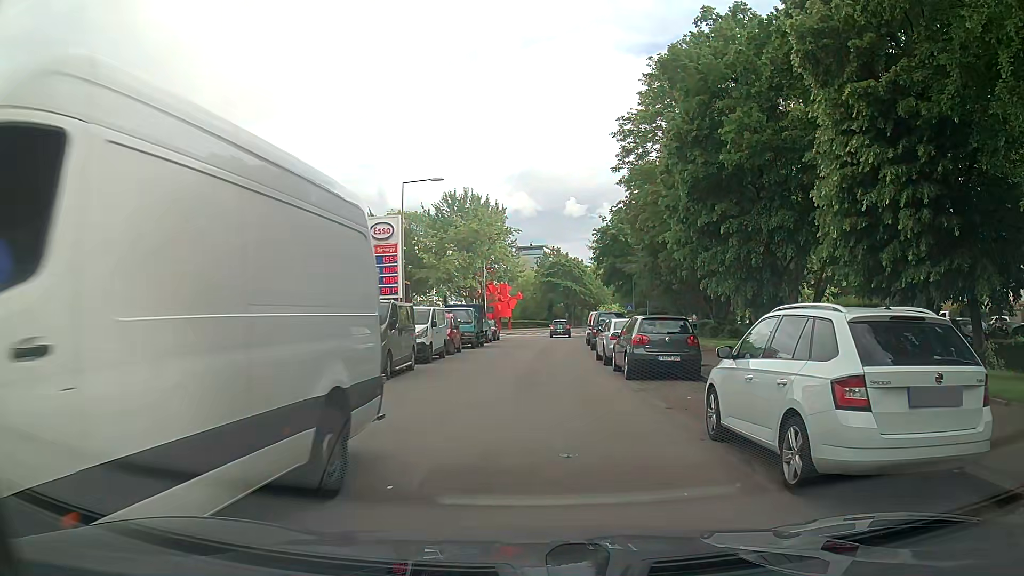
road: residential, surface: asphalt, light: Day
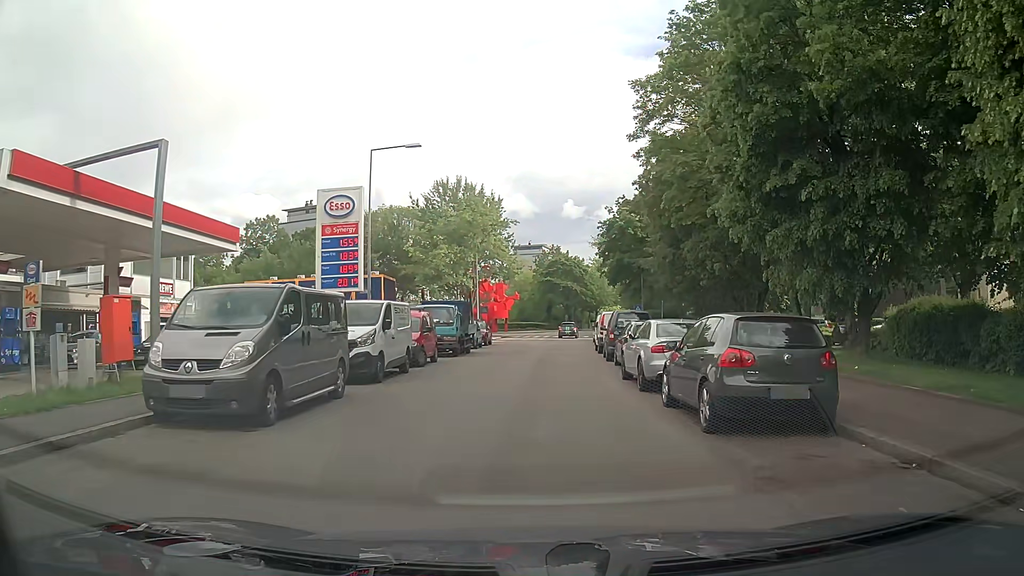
(0.0, +7.7) m; -2°
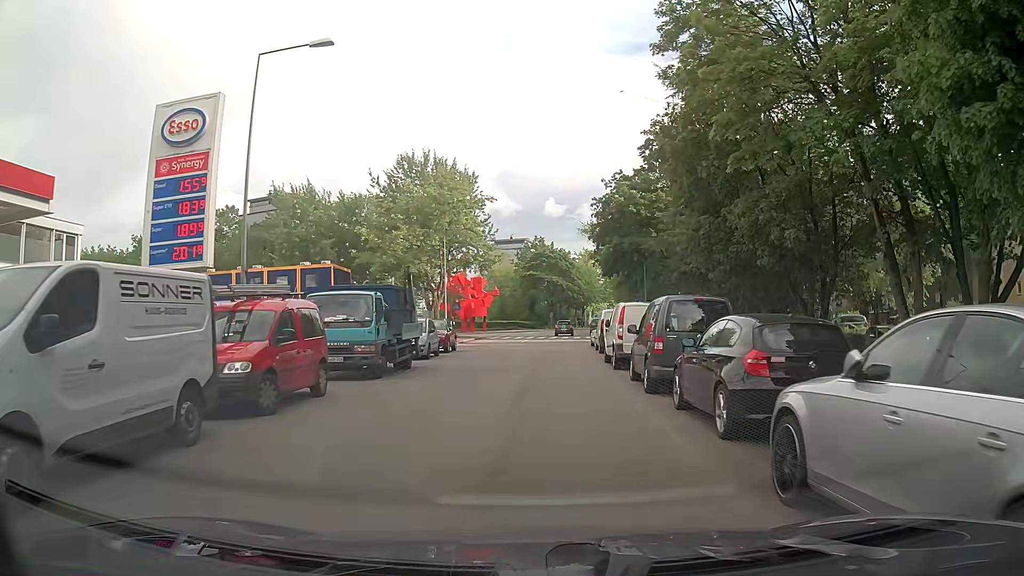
(+0.4, +11.8) m; +3°
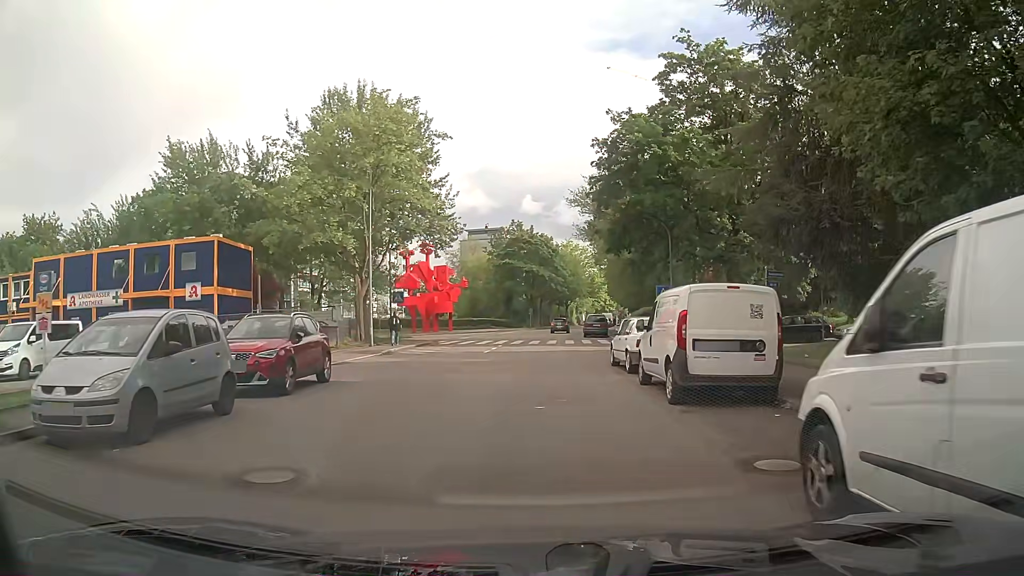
(+0.3, +18.1) m; +2°
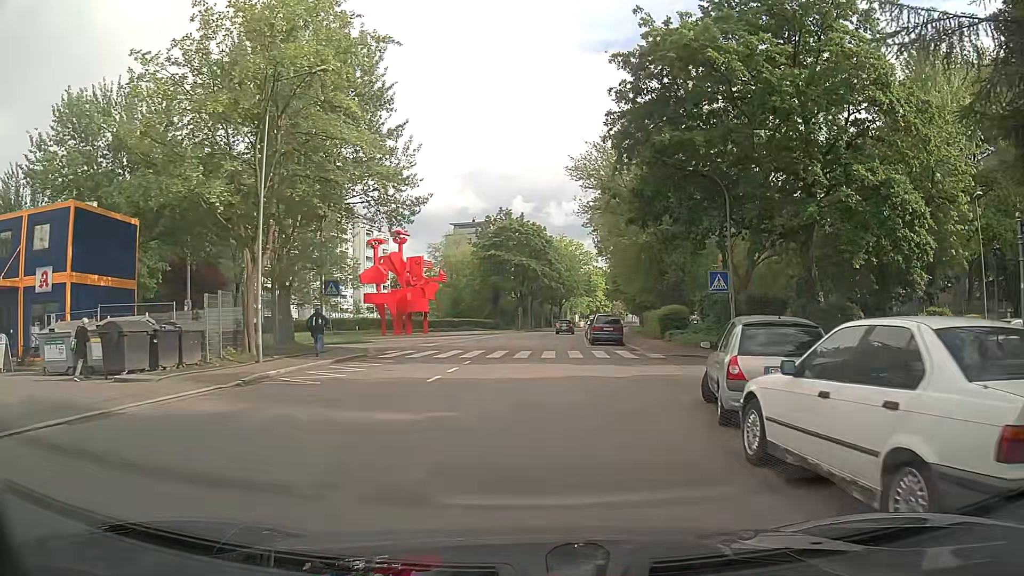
(+0.1, +13.0) m; +1°
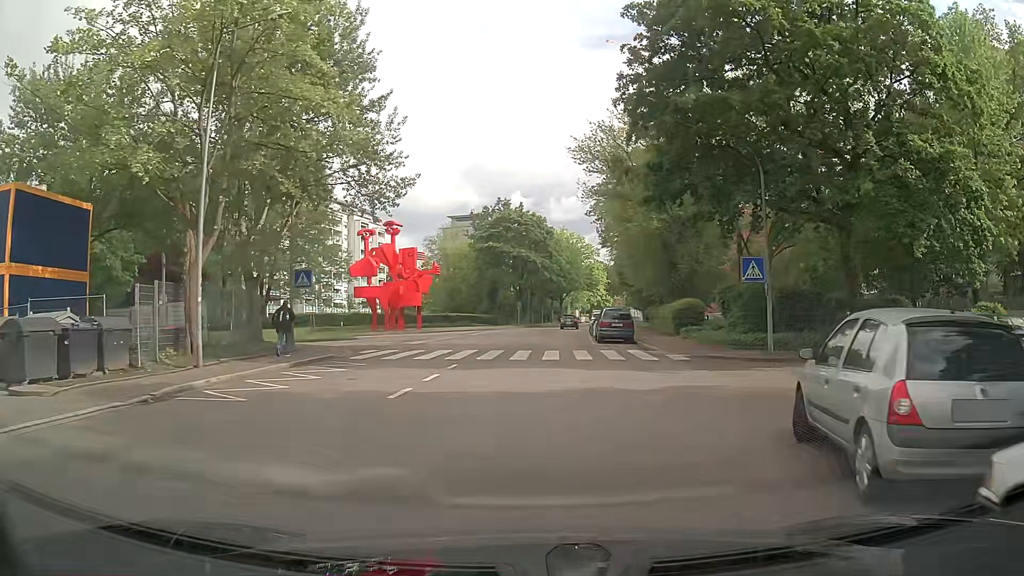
(0.0, +4.0) m; -1°
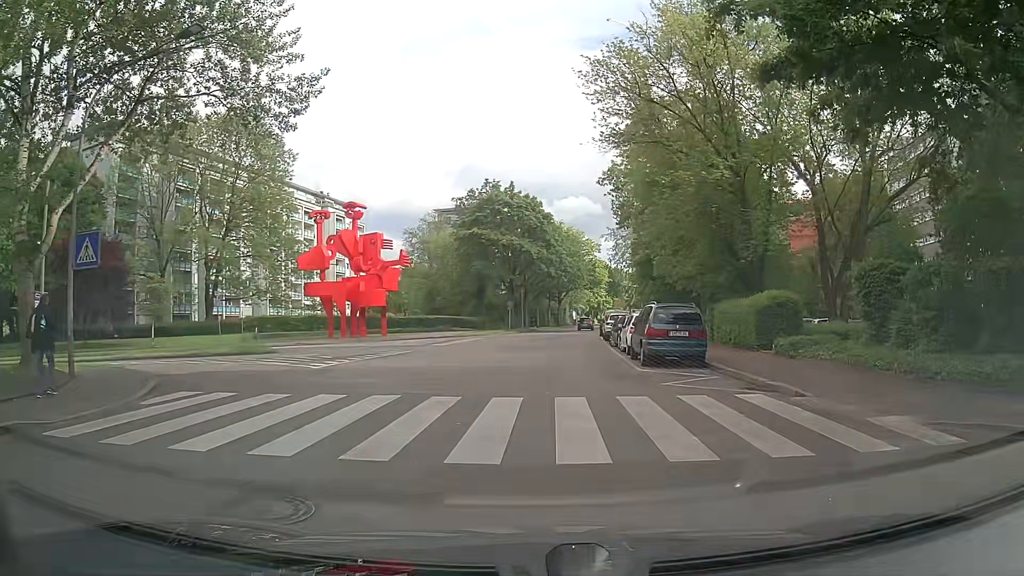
(+0.2, +14.1) m; 0°
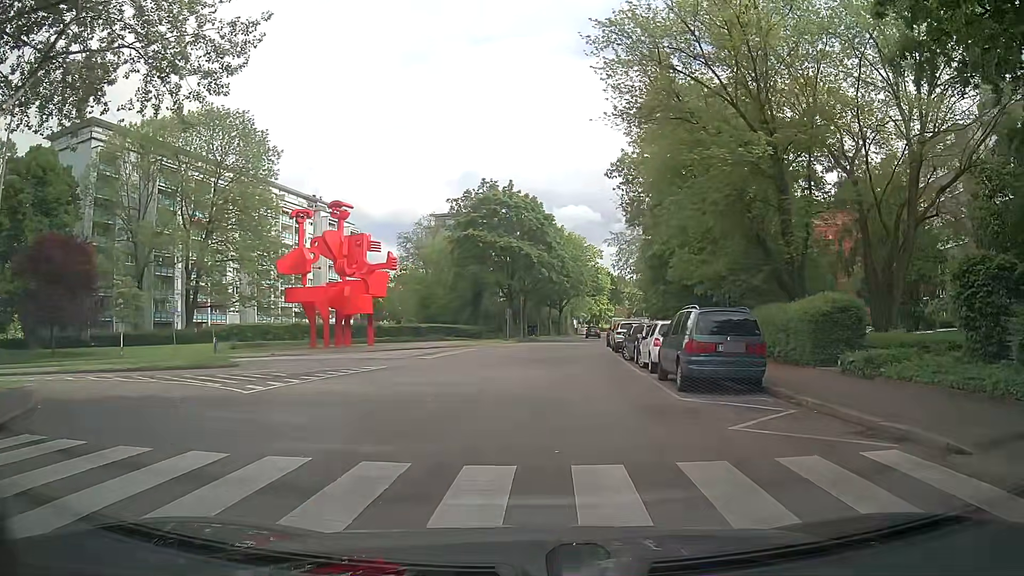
(+0.1, +4.9) m; 0°
(0, +10) (-1, +20) (-6, +28) (-15, +32) (-25, +32) (-35, +32) (-45, +31) (-55, +30) (-65, +29) (-75, +30) m
